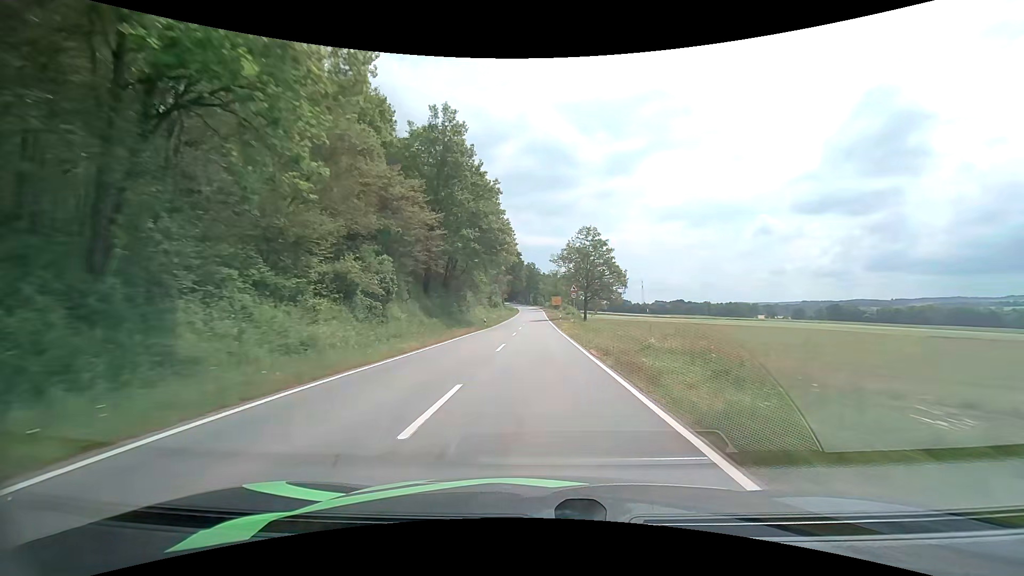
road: tertiary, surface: asphalt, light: Day
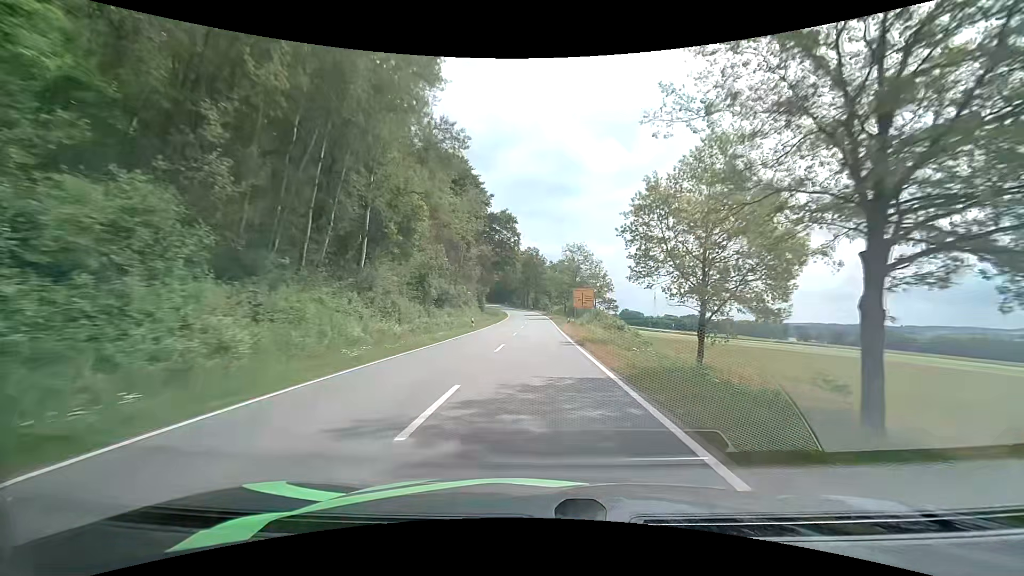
(-0.3, +62.2) m; 0°
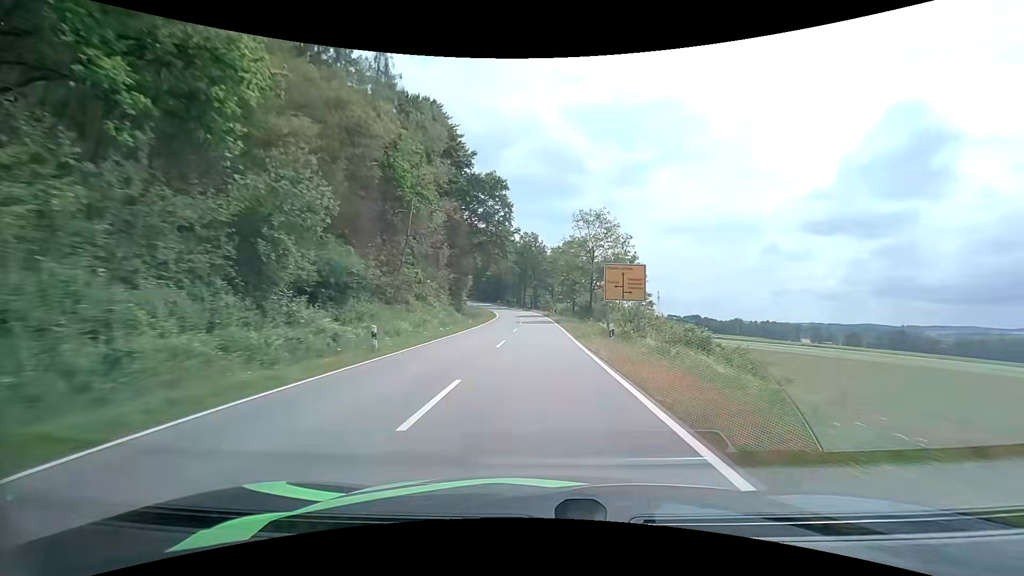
(0.0, +24.5) m; 0°
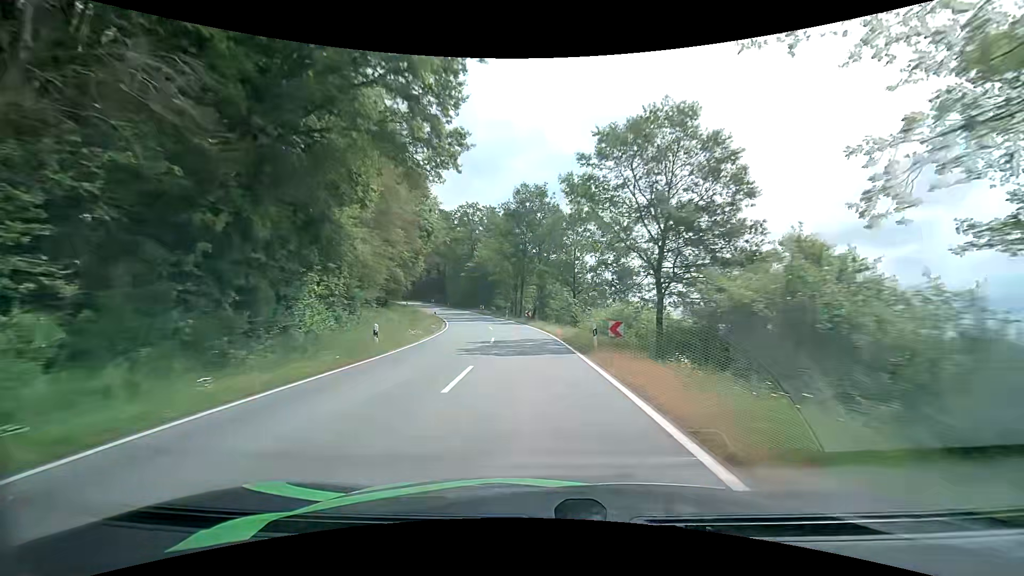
(-0.2, +47.3) m; -1°
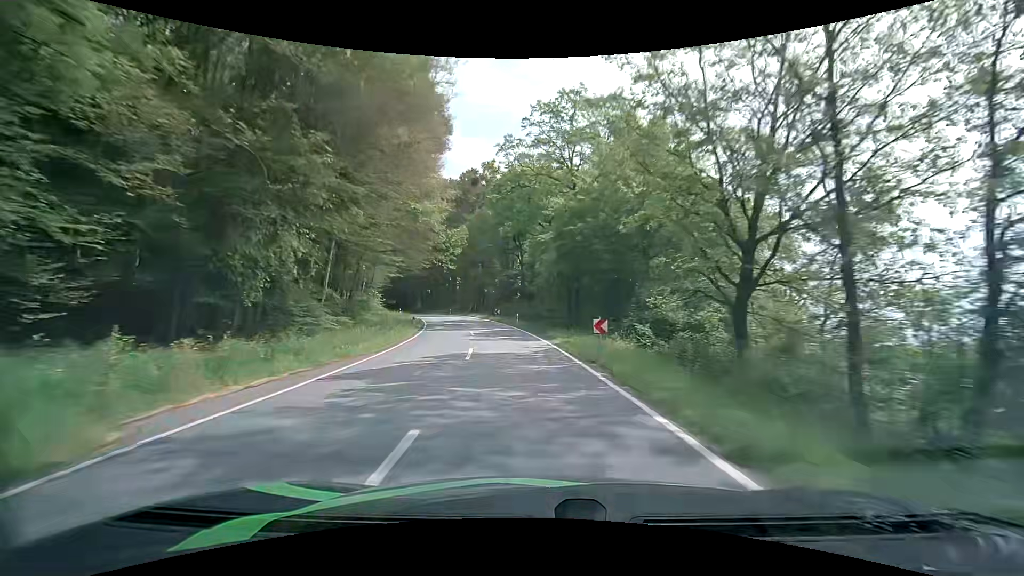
(-5.8, +56.1) m; -13°
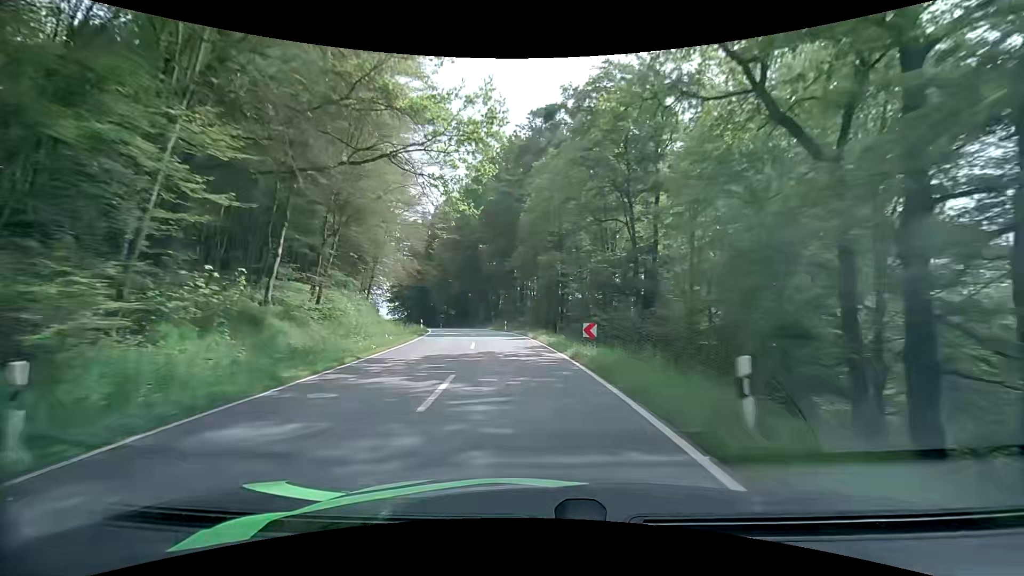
(-3.0, +32.6) m; -10°
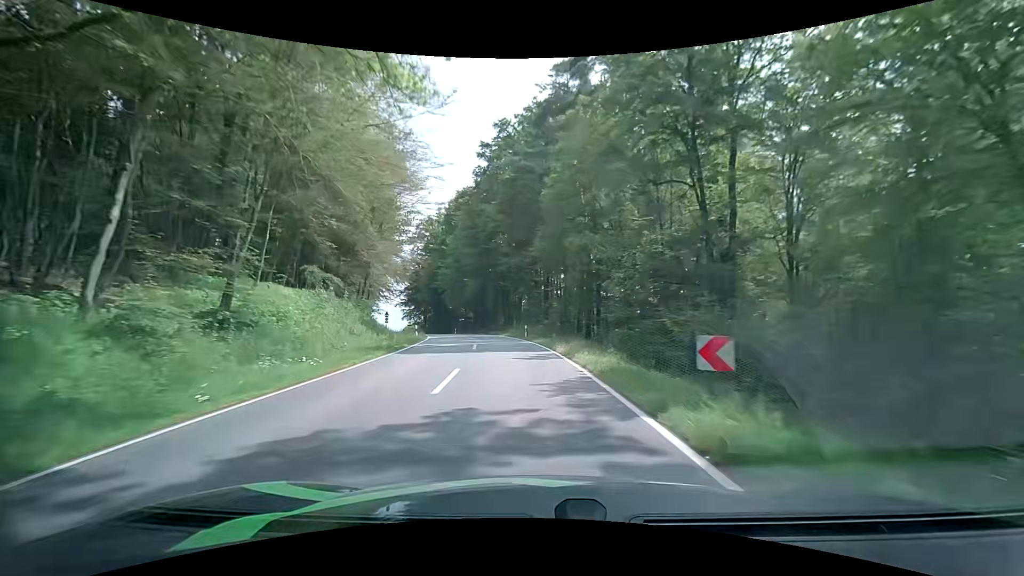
(-0.3, +10.8) m; -3°
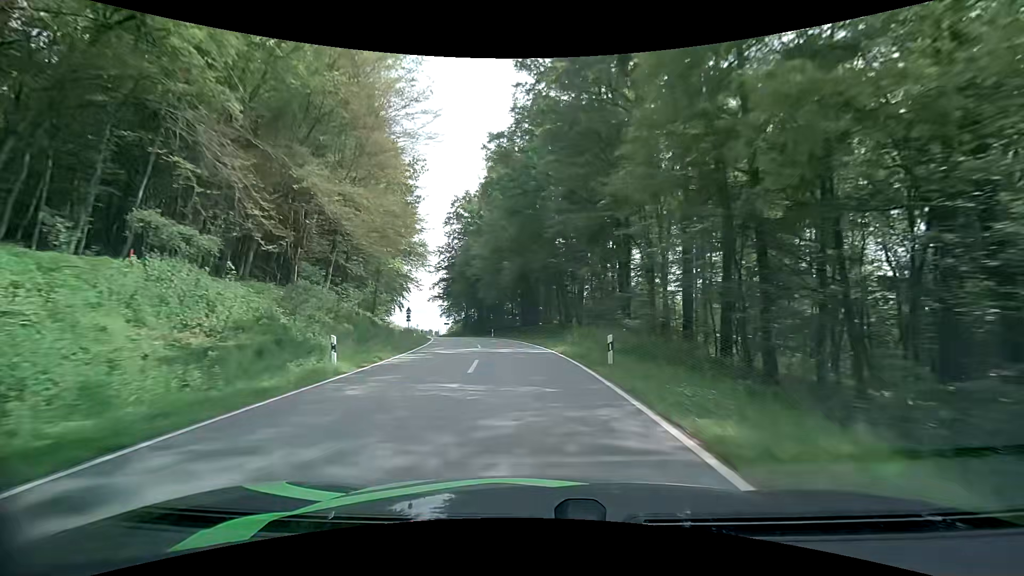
(-1.1, +21.5) m; -7°
(0, +10) (-1, +20) (-2, +30) (-4, +40) (-6, +50) (-8, +59) (-11, +69) (-14, +78) (-18, +88) (-22, +97) m
